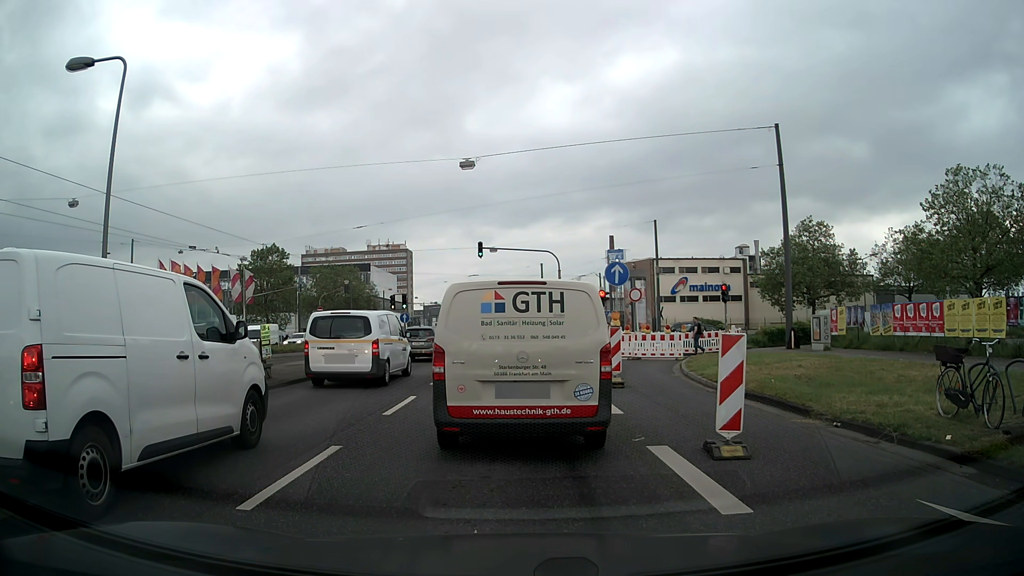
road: primary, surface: asphalt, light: Day
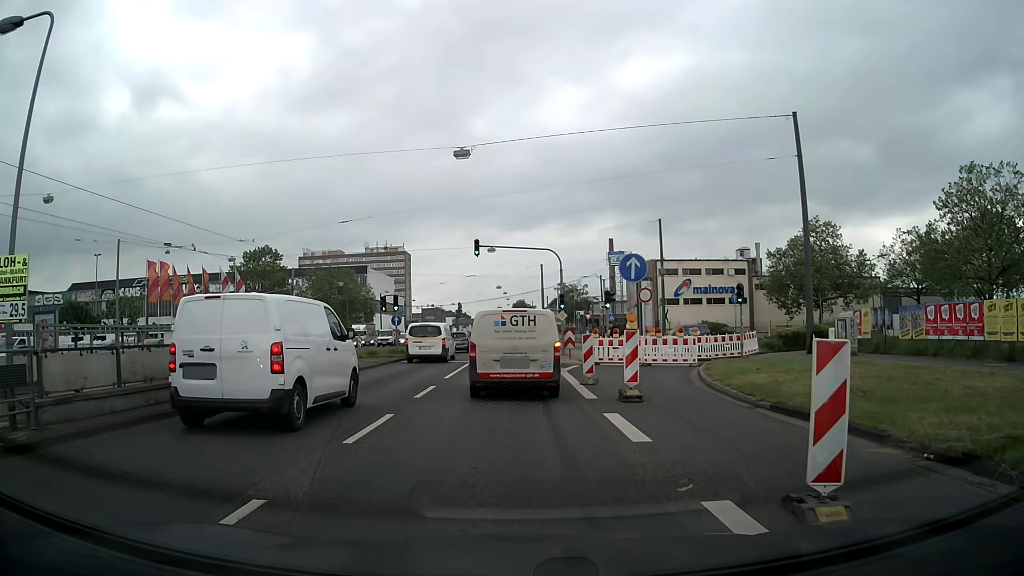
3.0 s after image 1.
(+0.1, +2.6) m; +2°
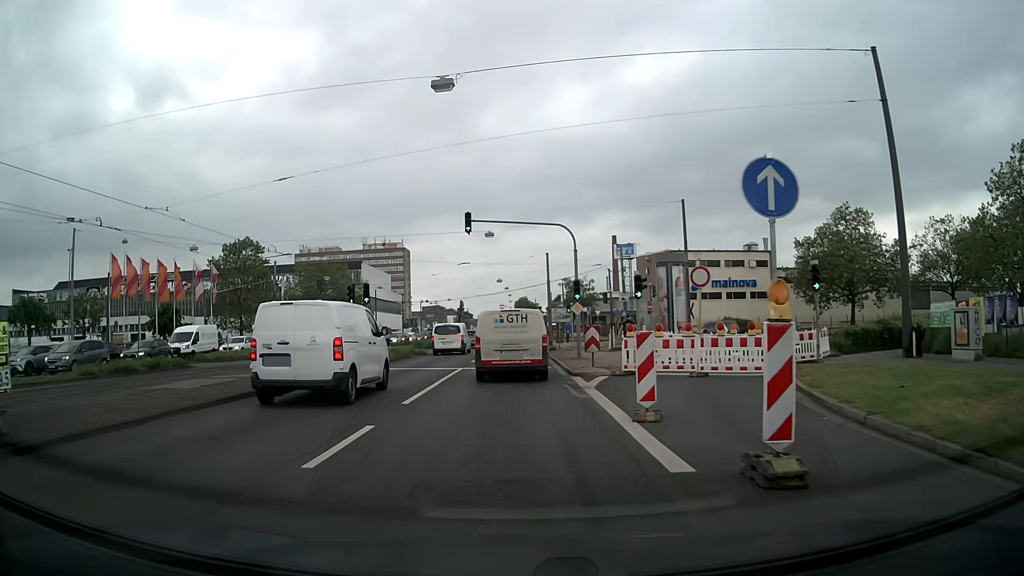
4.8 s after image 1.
(0.0, +8.0) m; 0°
